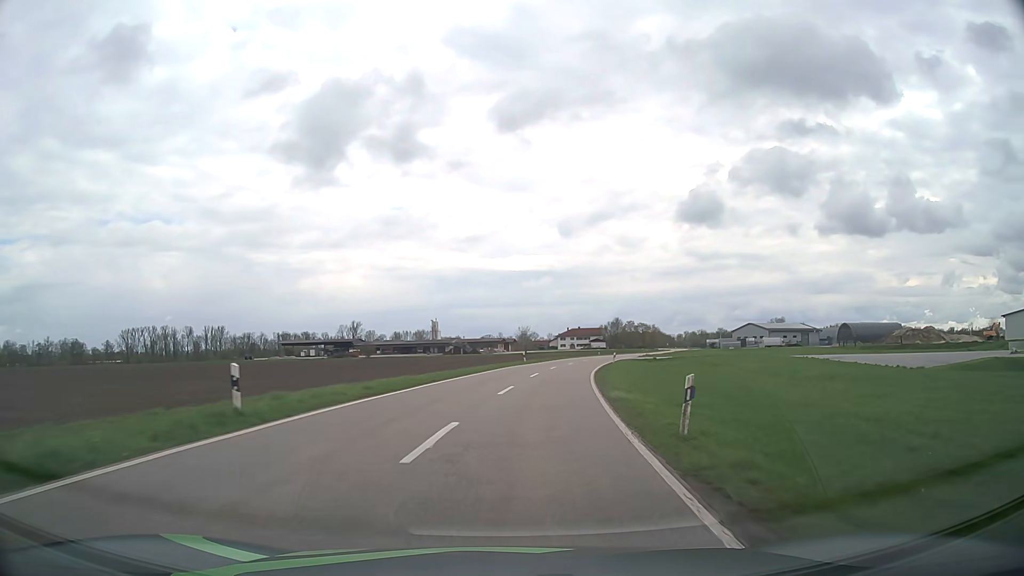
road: tertiary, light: Day
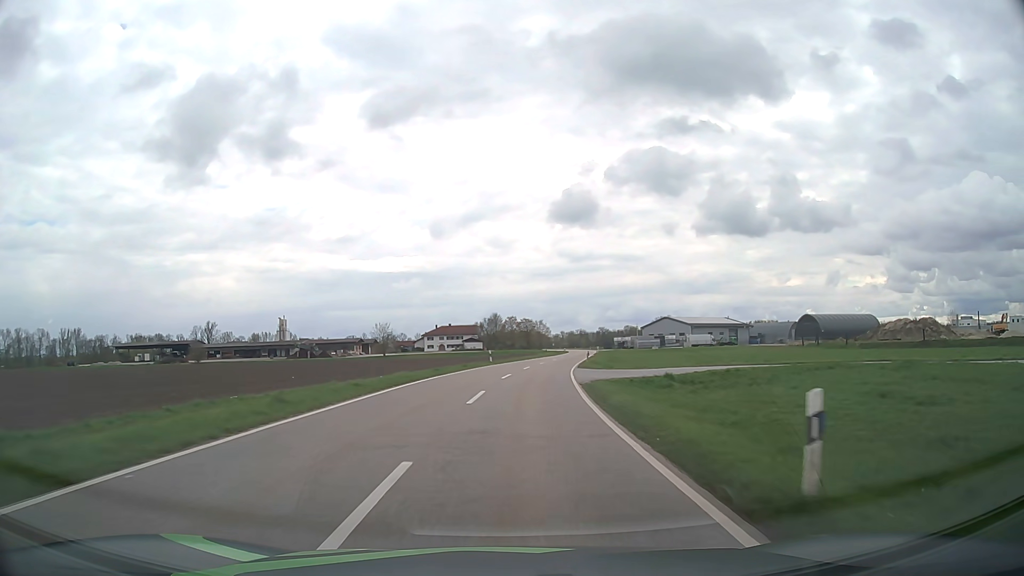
(+5.3, +52.5) m; +11°
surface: asphalt
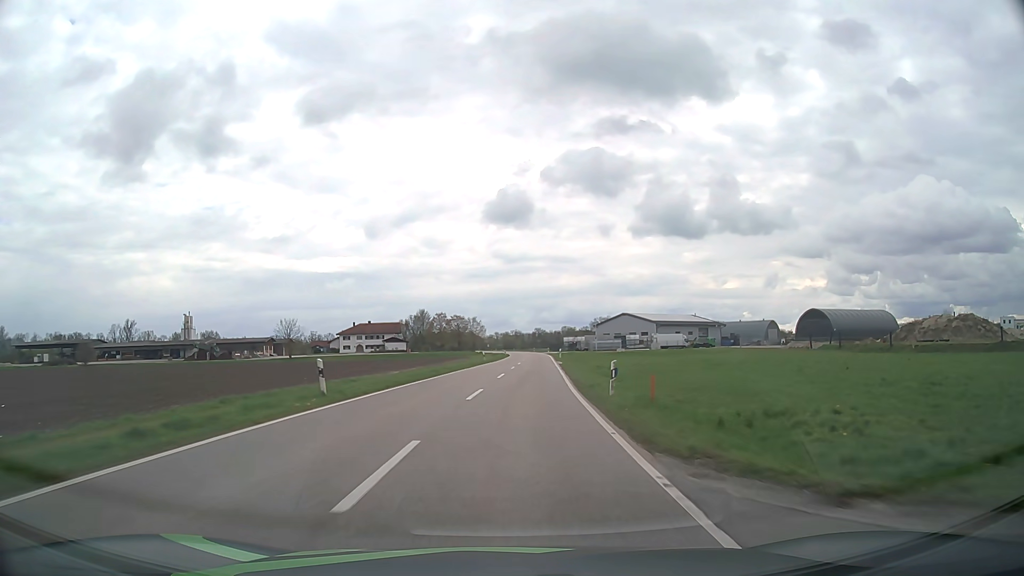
(+1.9, +34.9) m; +6°
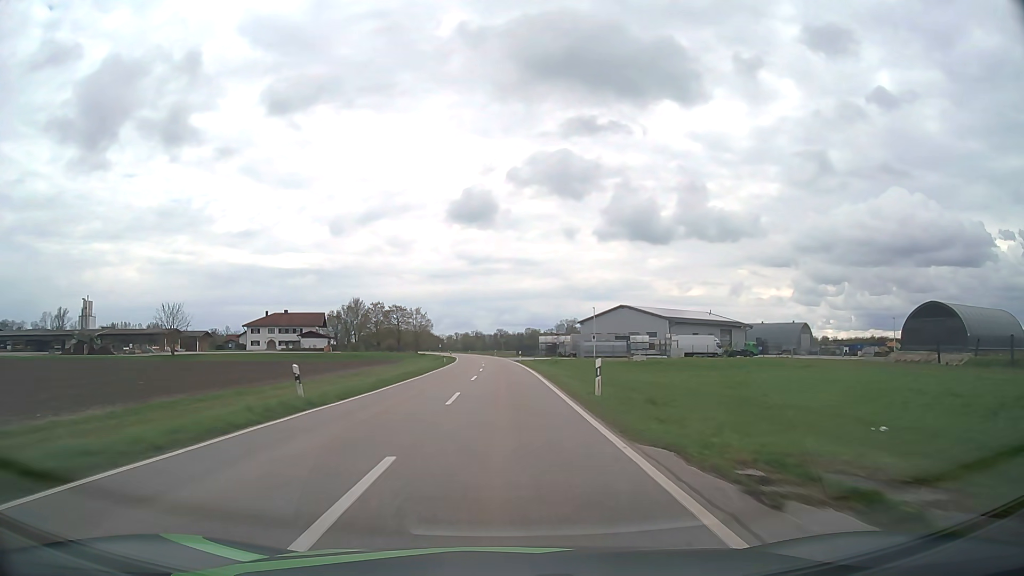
(+2.1, +50.0) m; +3°
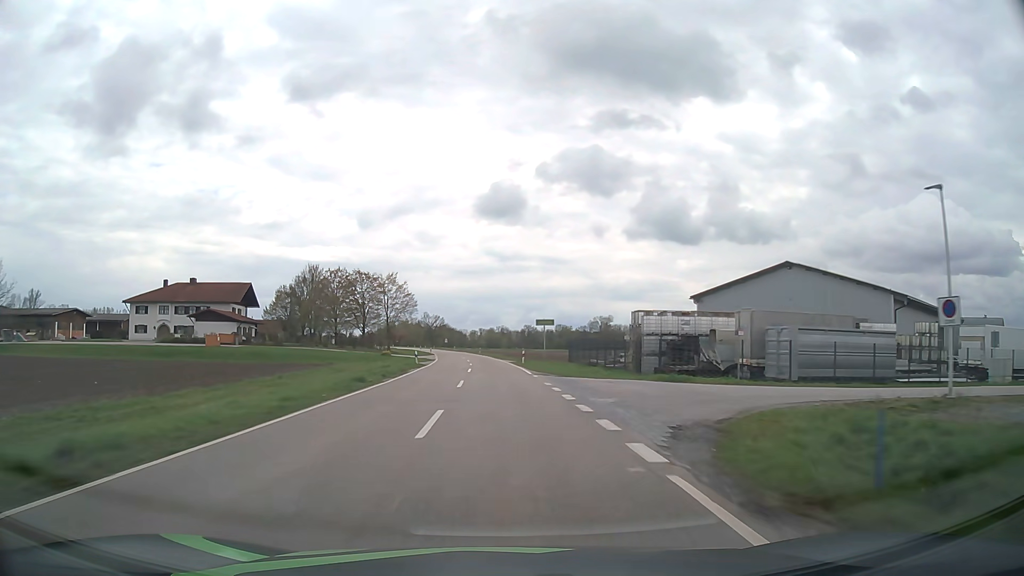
(-1.2, +67.3) m; -2°
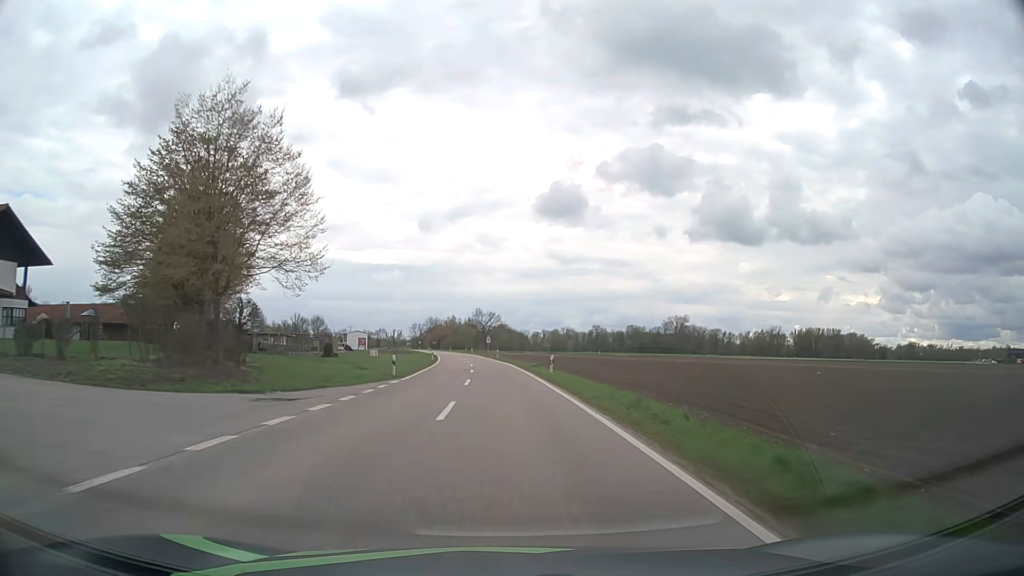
(-3.1, +70.4) m; -5°
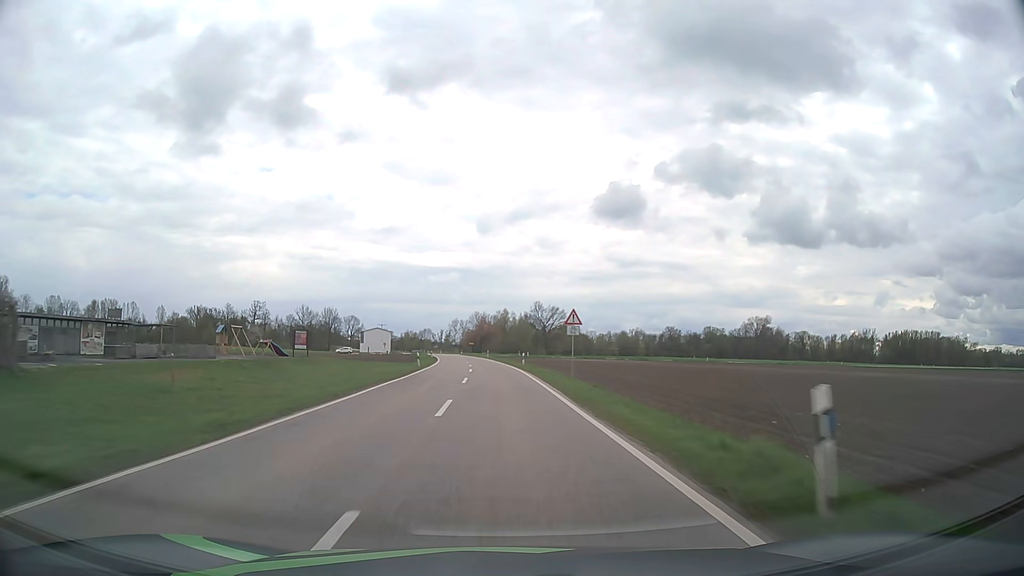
(-3.1, +71.7) m; -5°
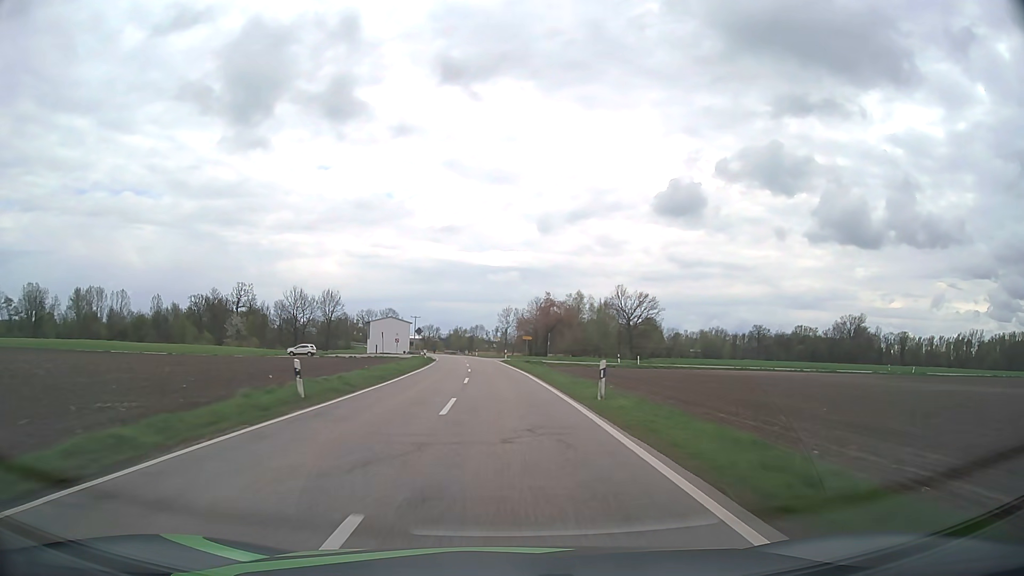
(-3.1, +73.1) m; -5°
(0, +10) (0, +20) (-1, +30) (-1, +40) (-1, +50) (-2, +60) (-3, +70) (-4, +80) (-5, +90) (-6, +100) m
